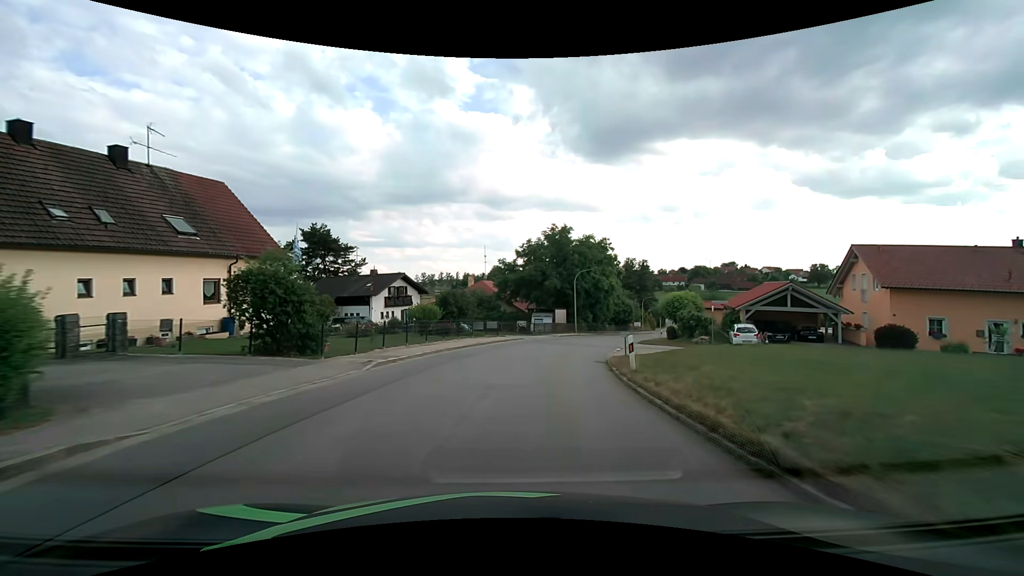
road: tertiary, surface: asphalt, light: Day
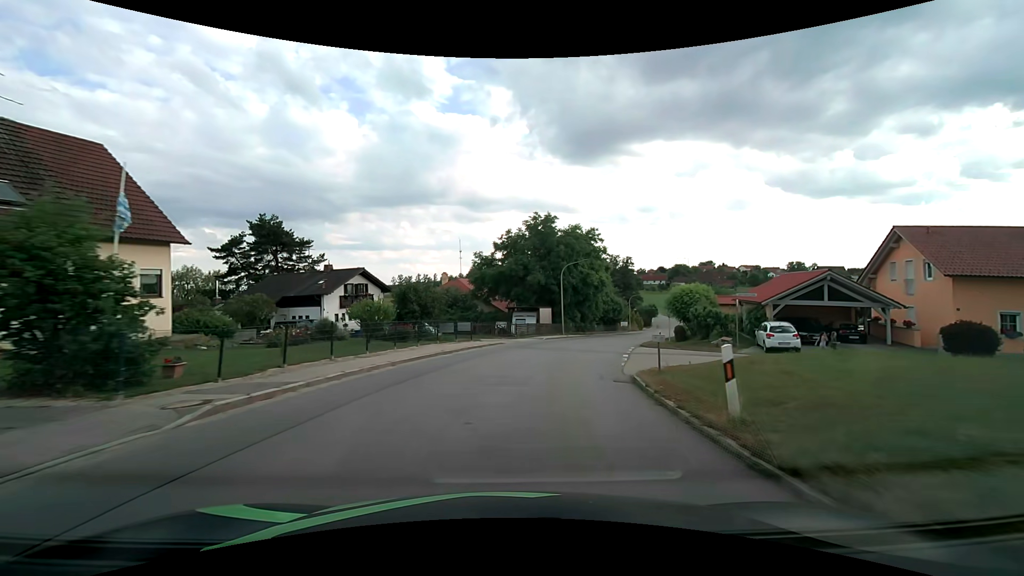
(+0.1, +7.2) m; +2°
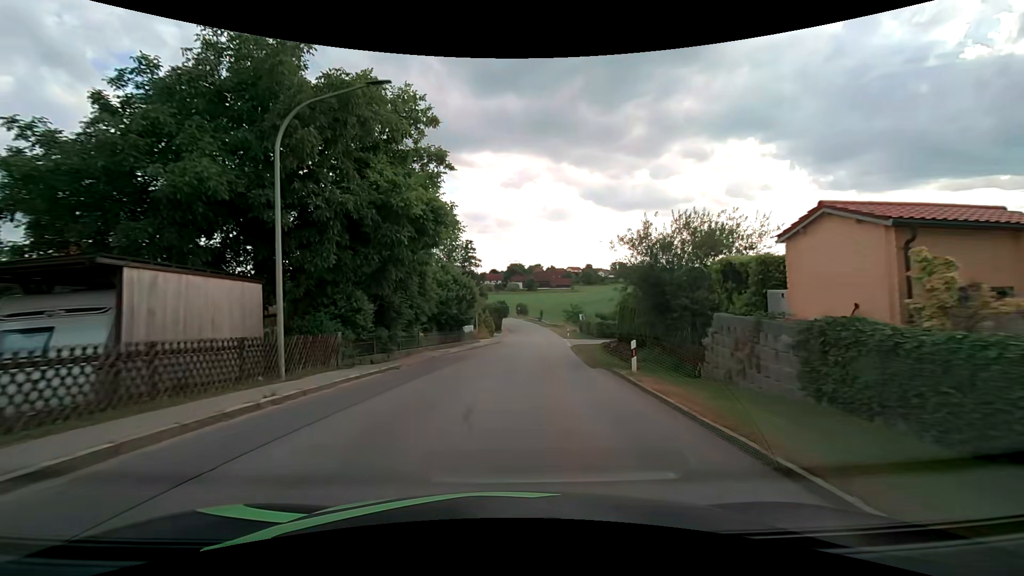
(+6.0, +35.4) m; +19°
(0, +10) (+1, +20) (+2, +30) (+3, +40) (+3, +50) (+4, +60) (+5, +70) (+5, +80) (+5, +90) (+5, +100) m
